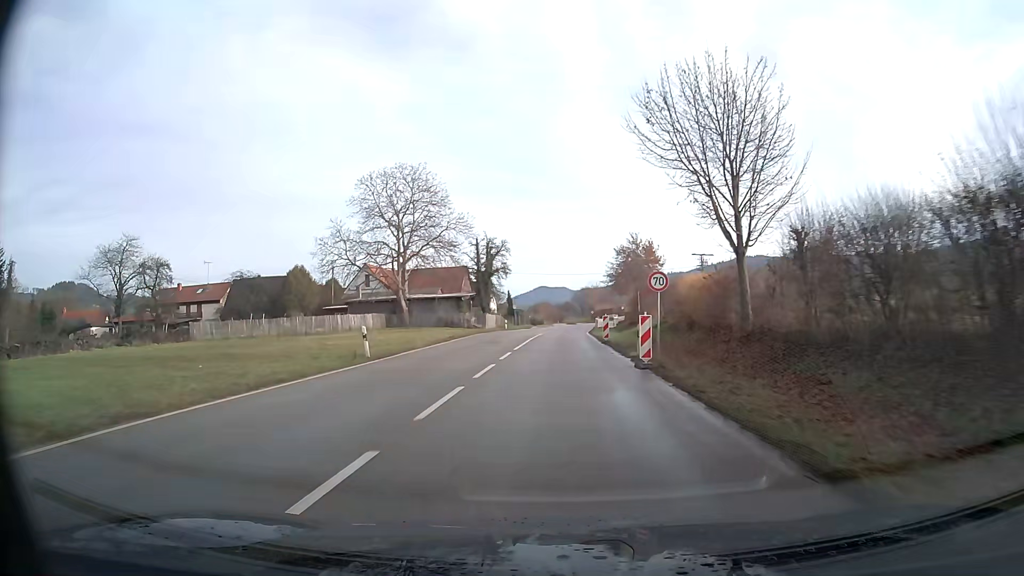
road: secondary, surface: asphalt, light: Day
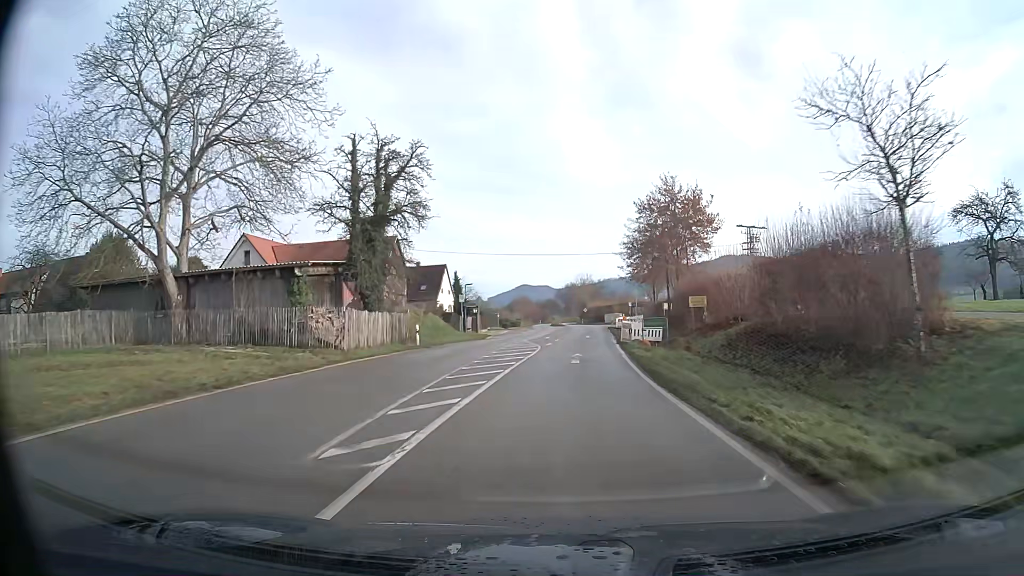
(+0.4, +40.9) m; +2°
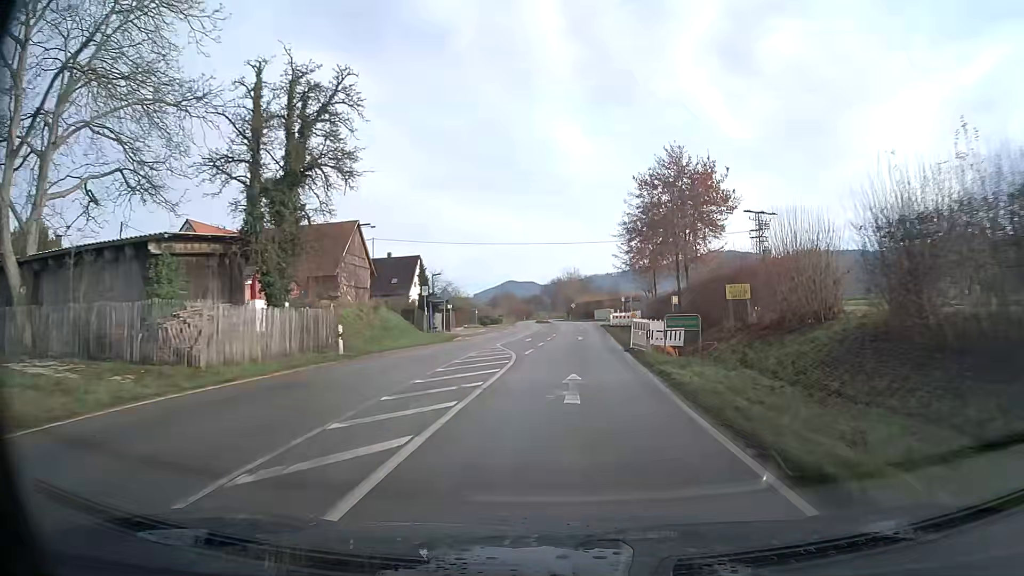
(+0.1, +9.6) m; +1°
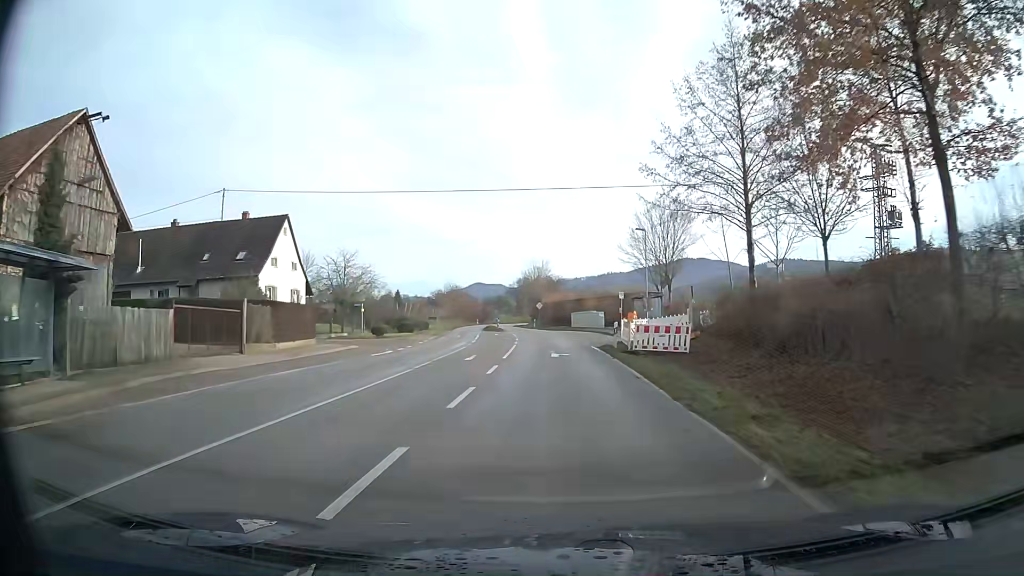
(+1.0, +37.0) m; +2°
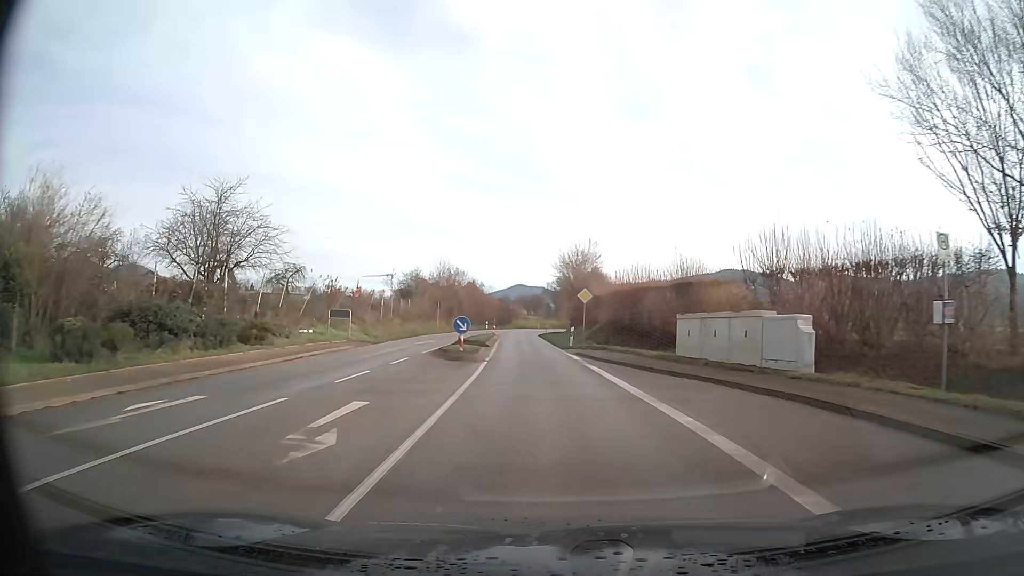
(-1.1, +44.8) m; -4°
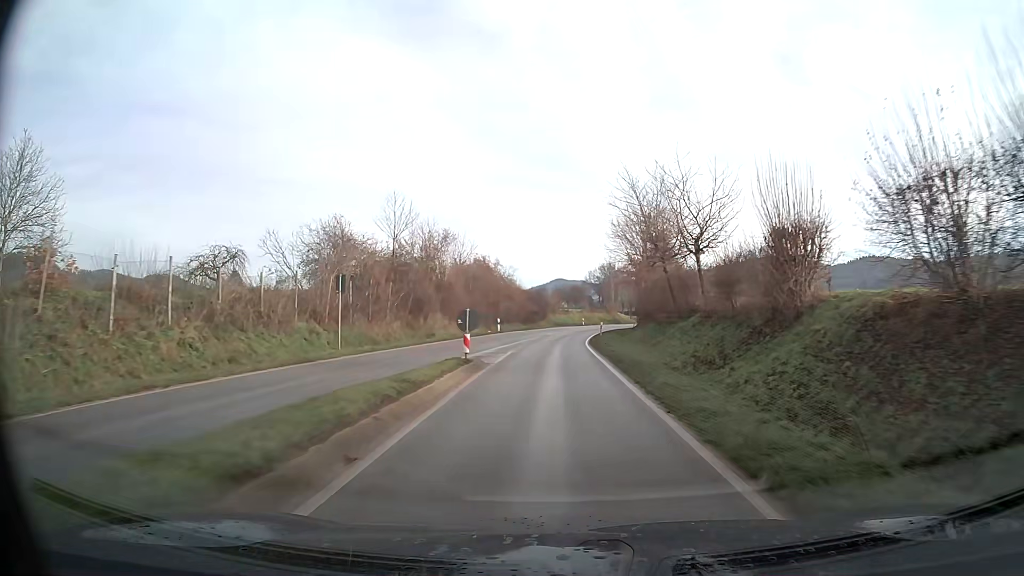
(-1.1, +35.8) m; -3°
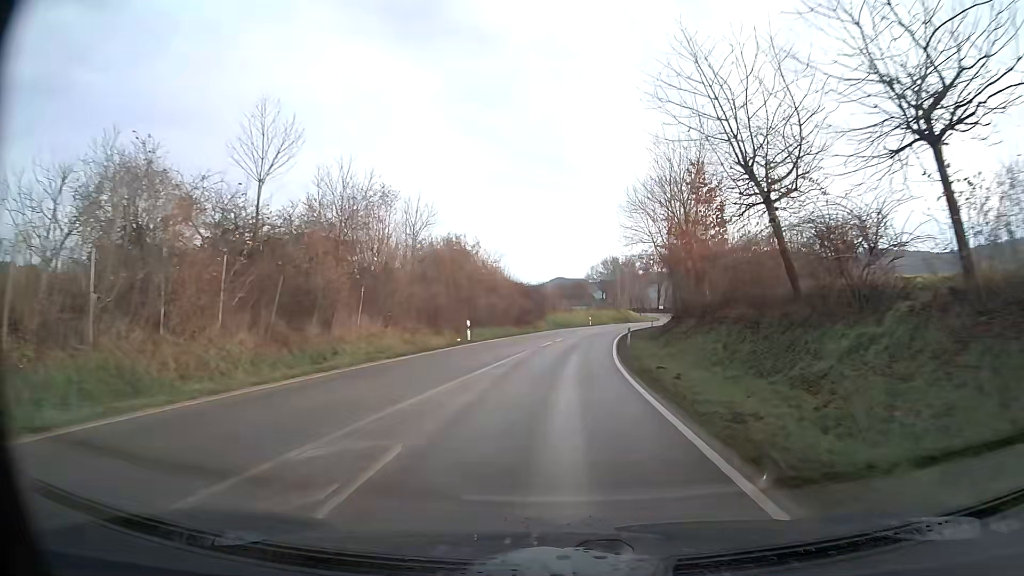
(0.0, +17.9) m; 0°
